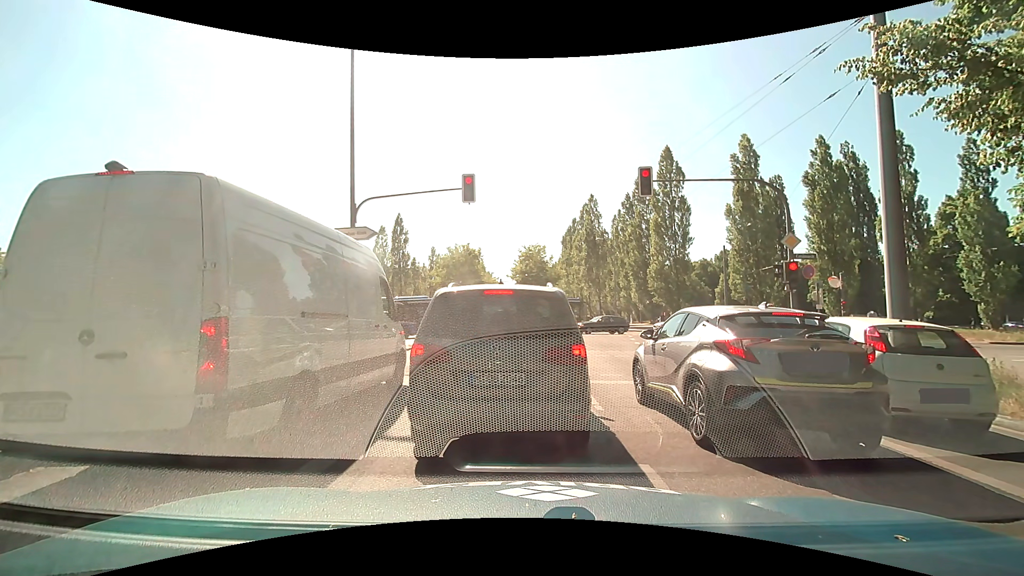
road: secondary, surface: asphalt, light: Day
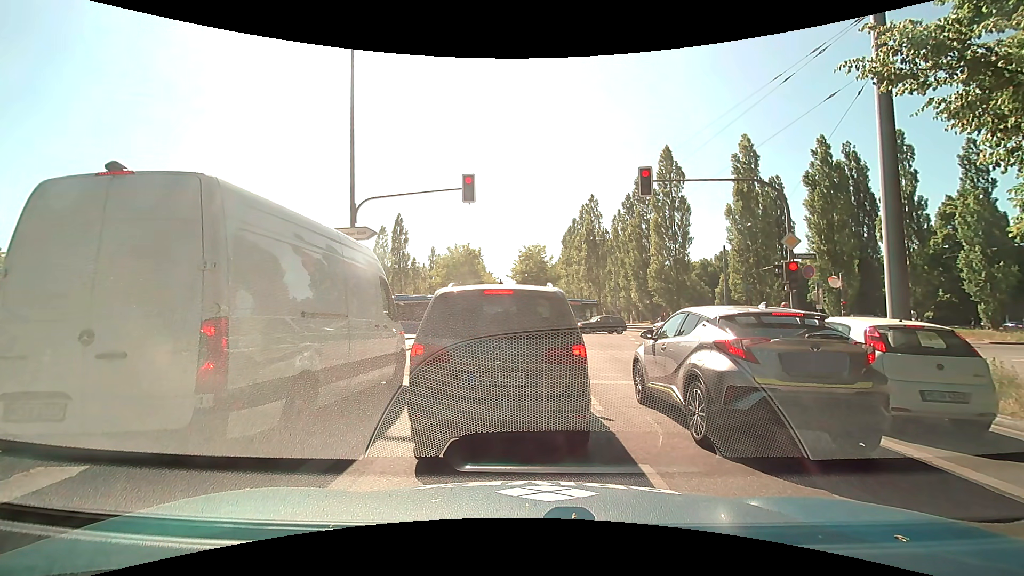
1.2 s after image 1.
(0.0, 0.0) m; 0°
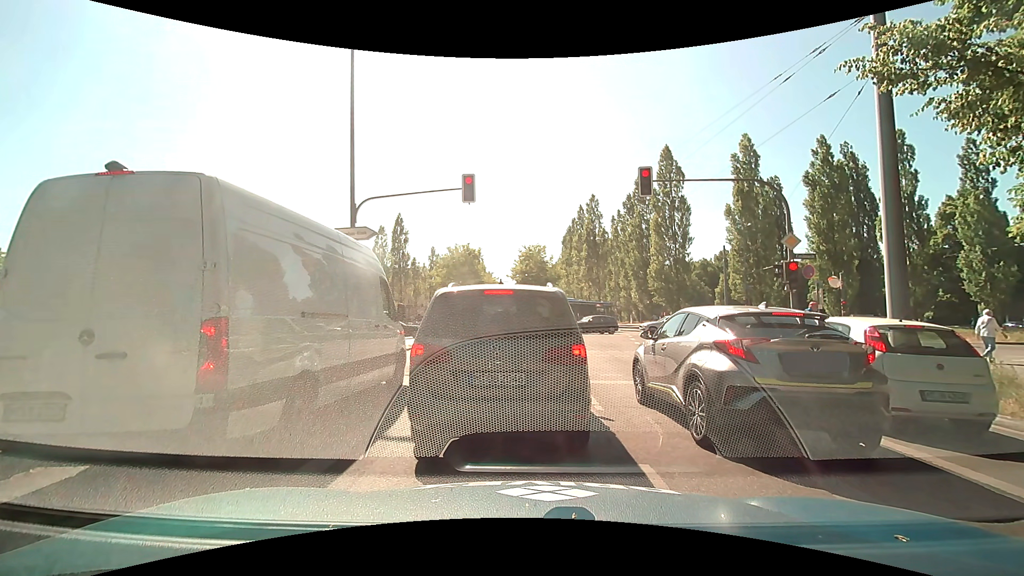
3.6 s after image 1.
(0.0, 0.0) m; 0°
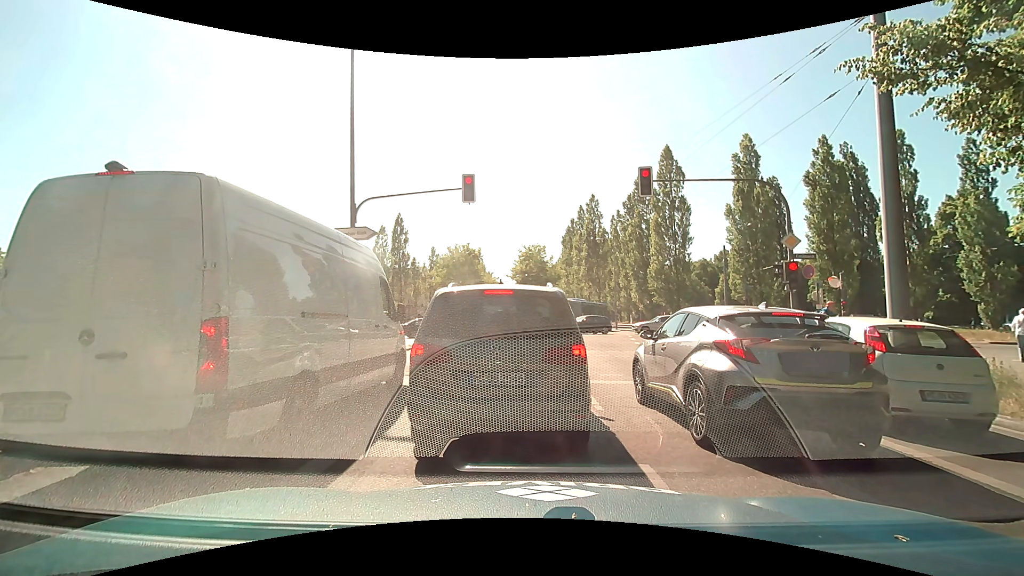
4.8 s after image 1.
(0.0, 0.0) m; 0°
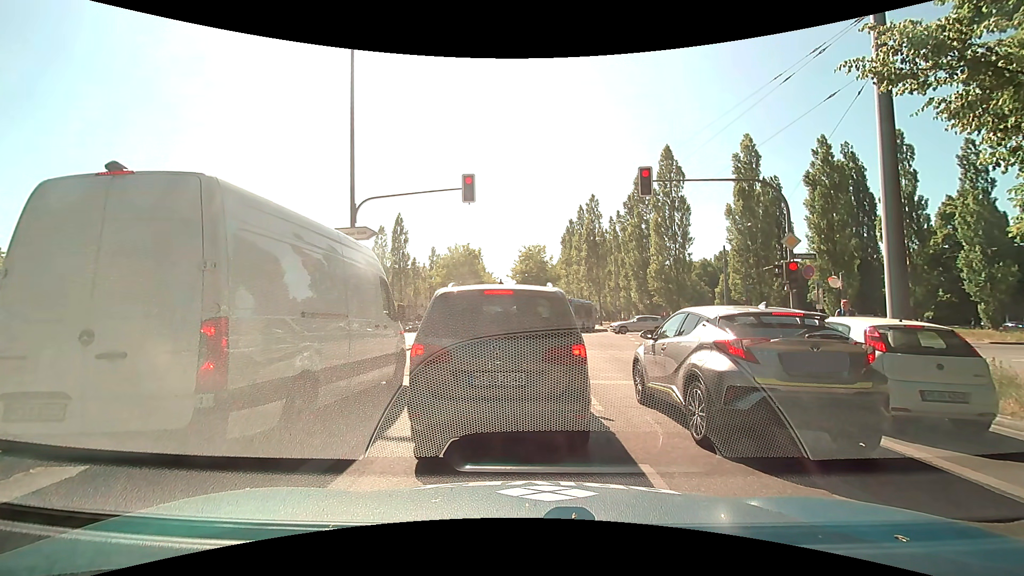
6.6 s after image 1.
(0.0, 0.0) m; 0°
